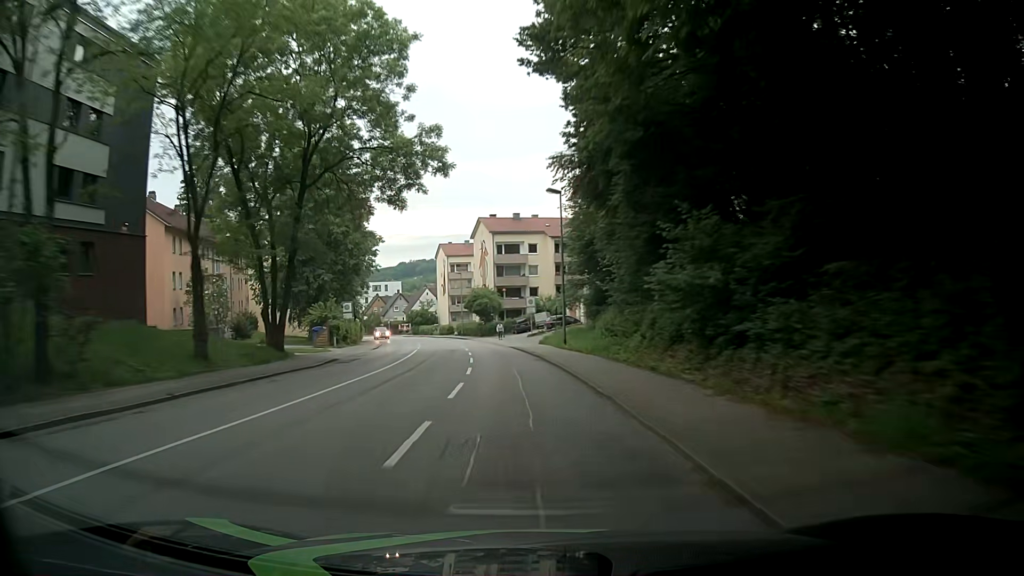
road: tertiary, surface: asphalt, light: Day
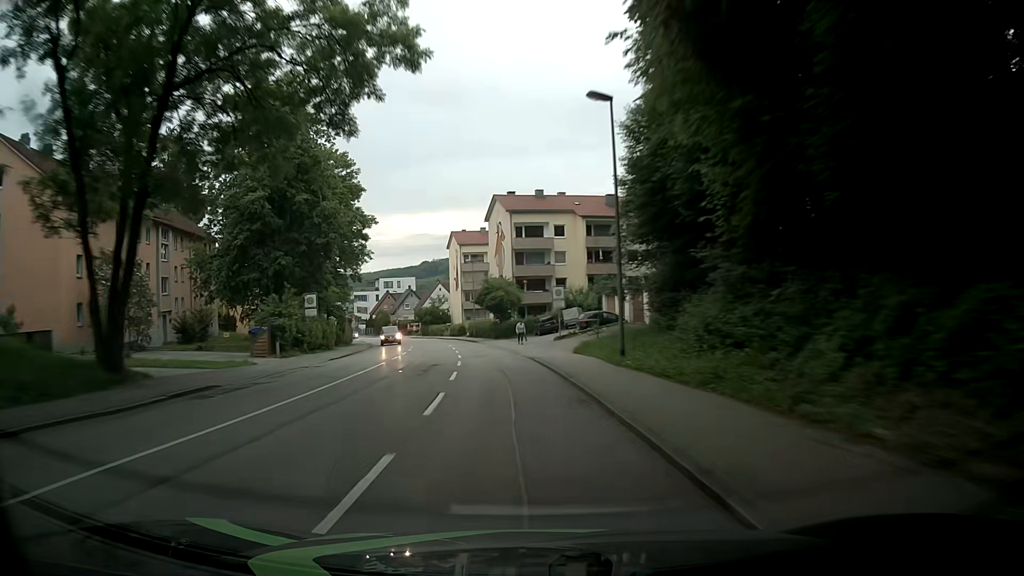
(-0.2, +14.7) m; -2°
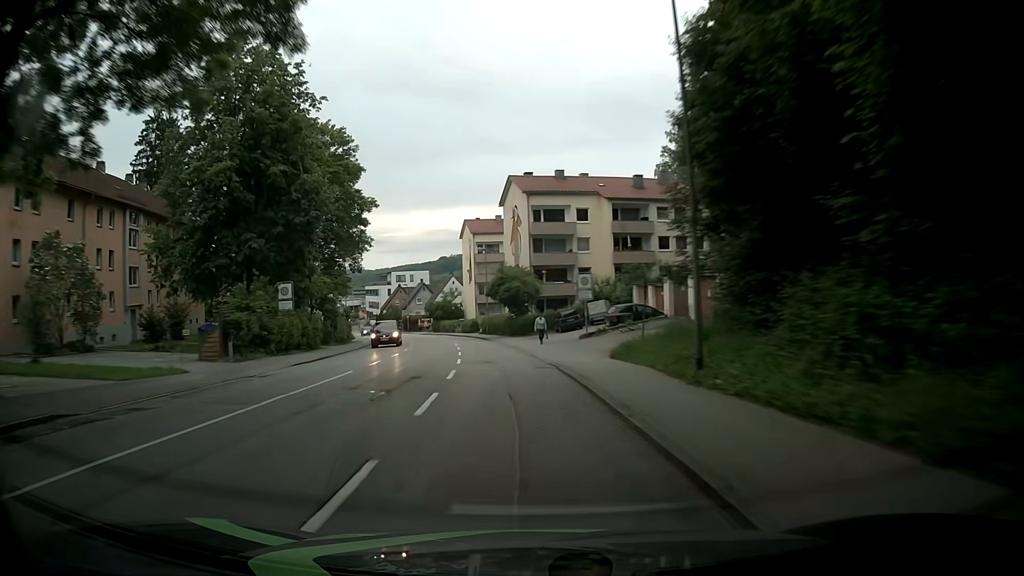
(-0.1, +7.3) m; -2°
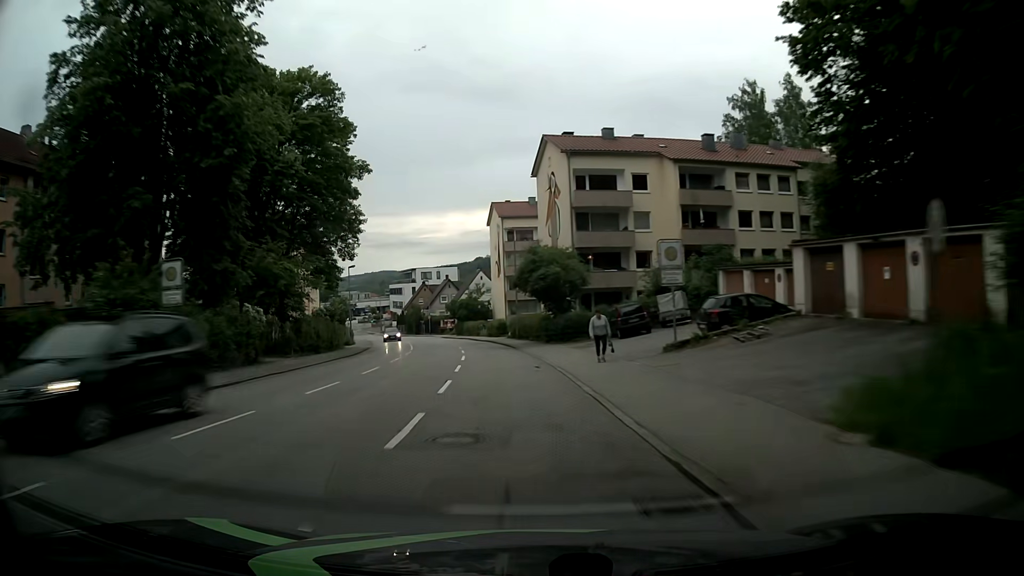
(-0.4, +14.5) m; -1°
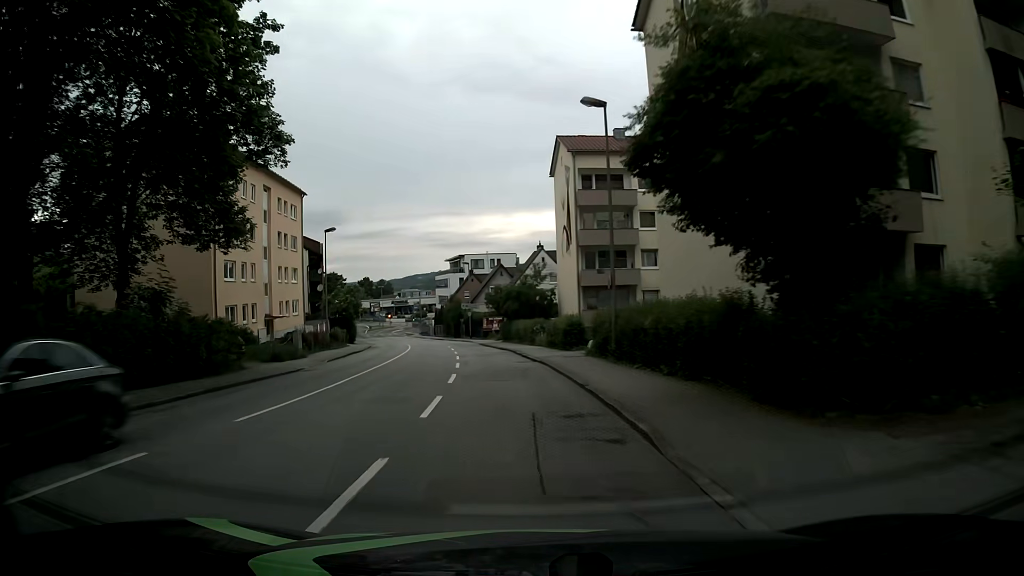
(-2.3, +28.4) m; -8°
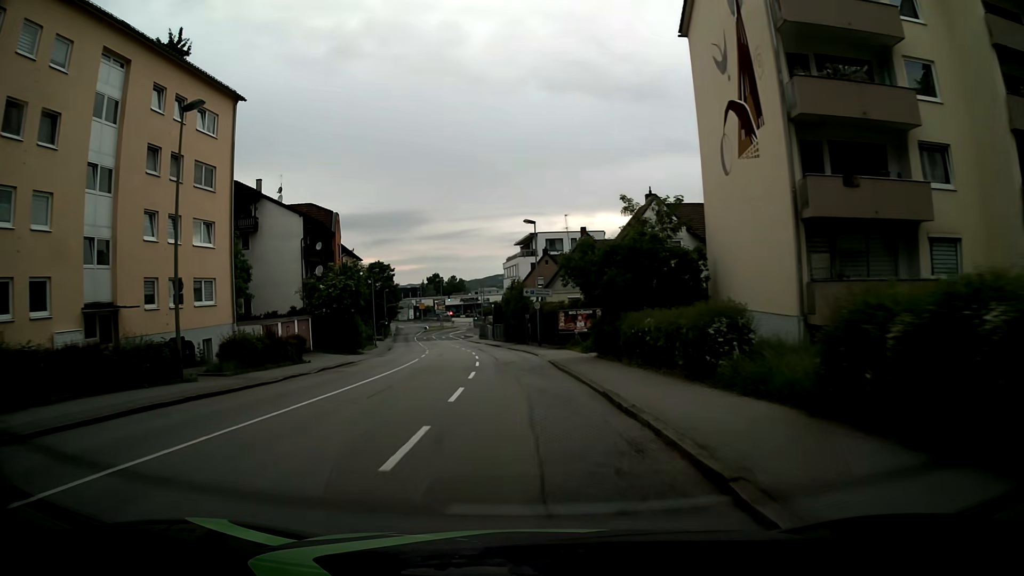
(-1.6, +28.0) m; -7°
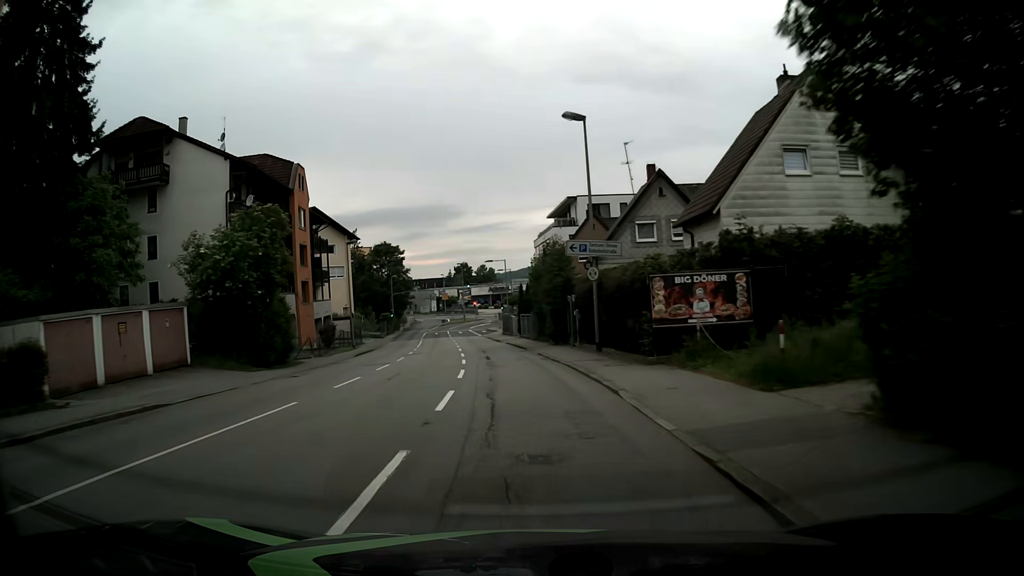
(-0.4, +20.9) m; -1°
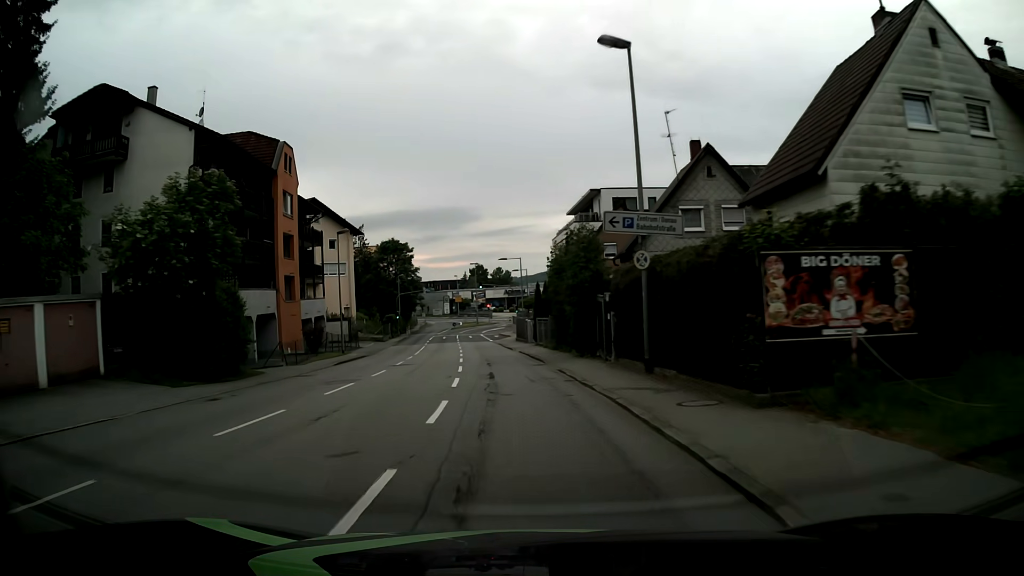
(-0.3, +6.9) m; -3°
